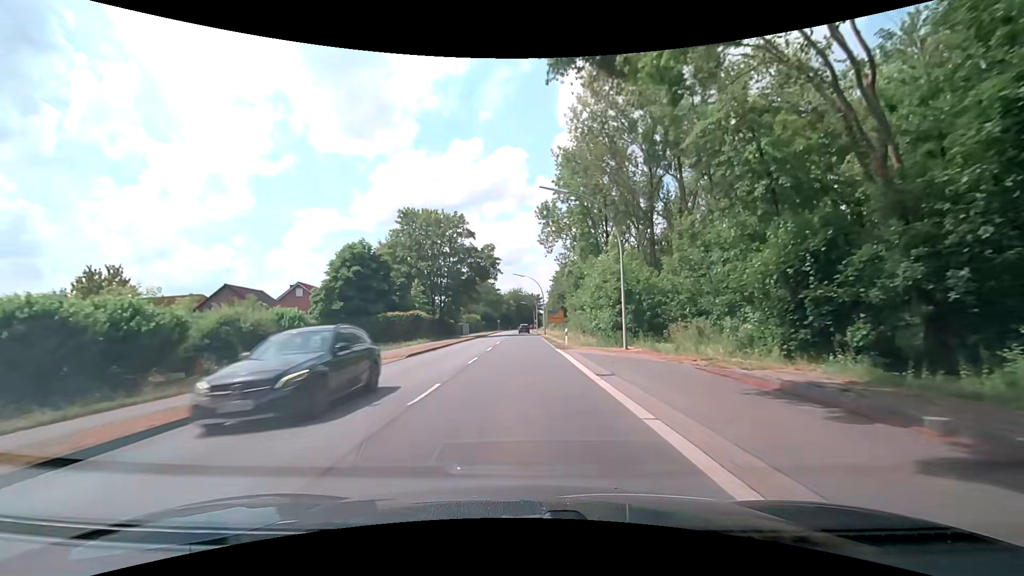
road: secondary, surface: asphalt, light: Day
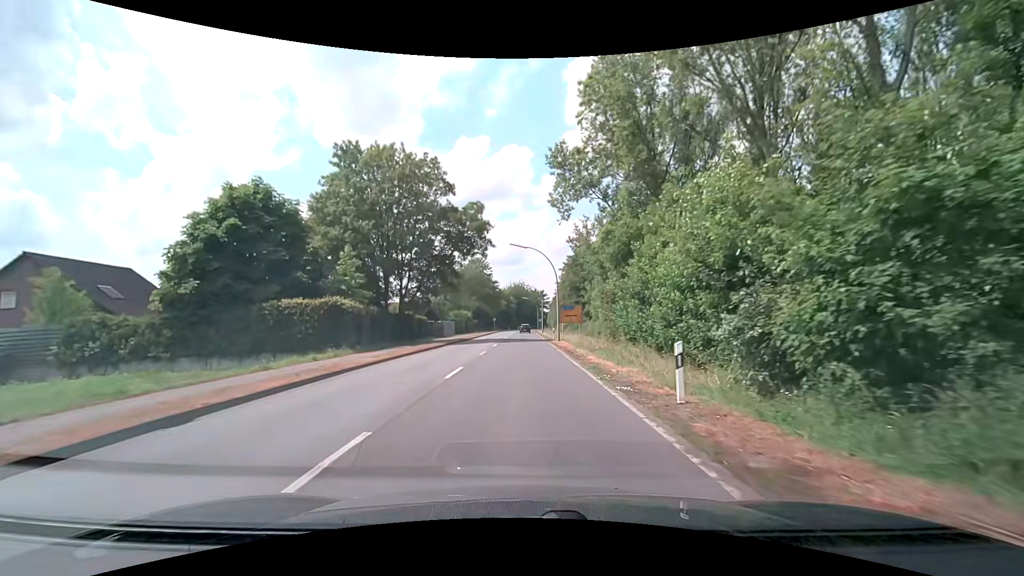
(0.0, +23.4) m; +1°
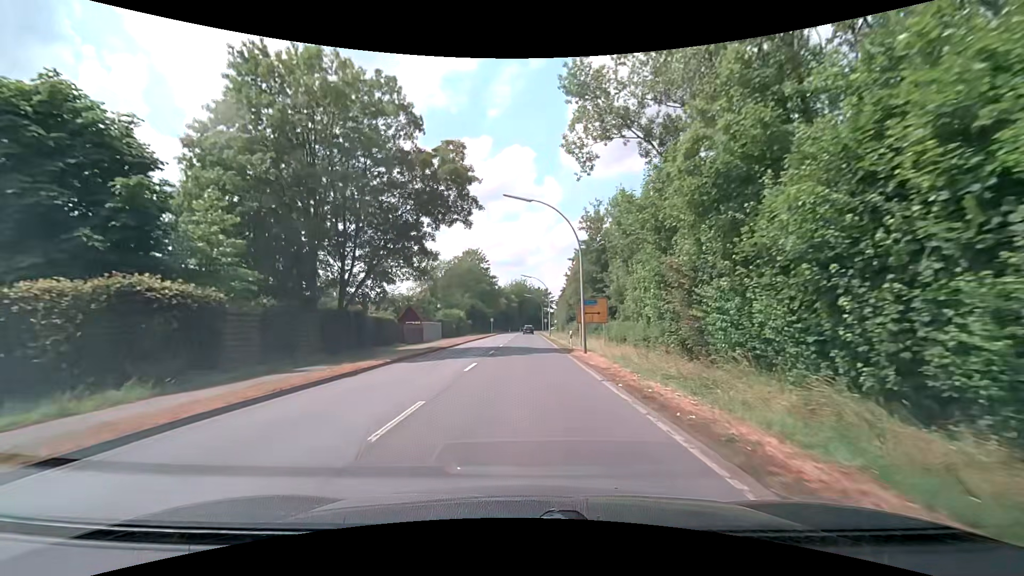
(-0.2, +15.6) m; -1°
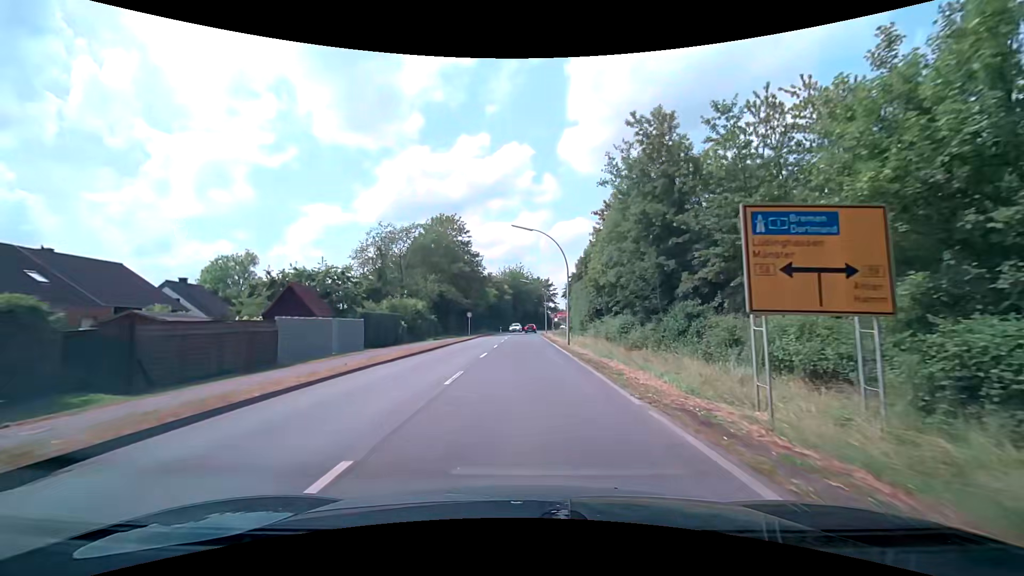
(+0.1, +31.1) m; +1°
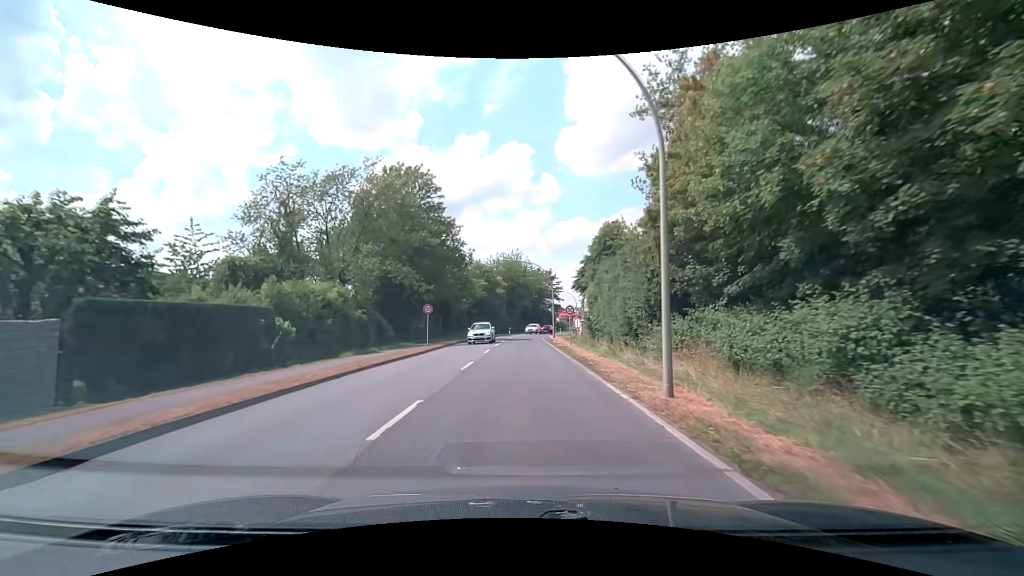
(-0.1, +23.3) m; 0°
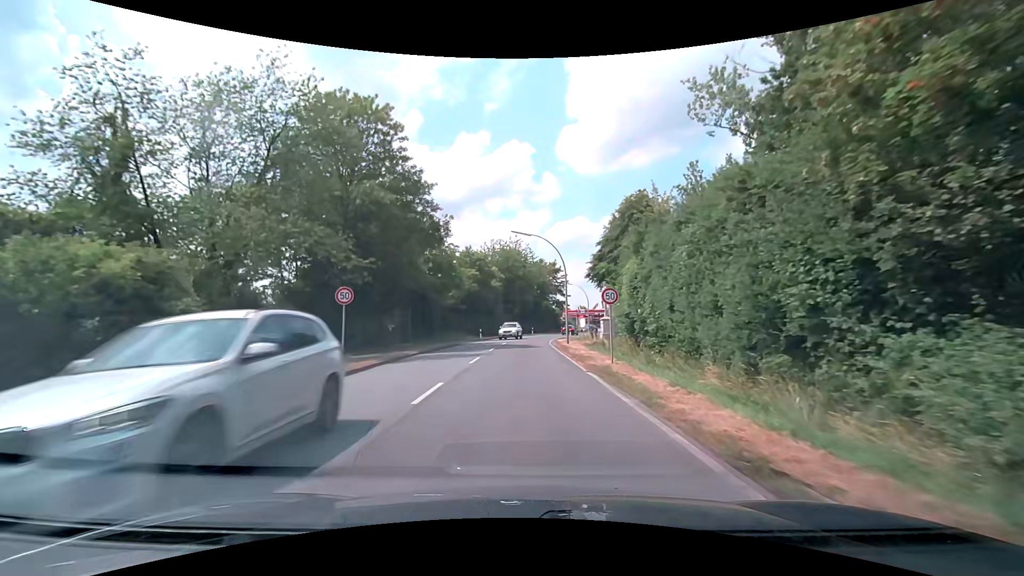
(0.0, +15.5) m; 0°
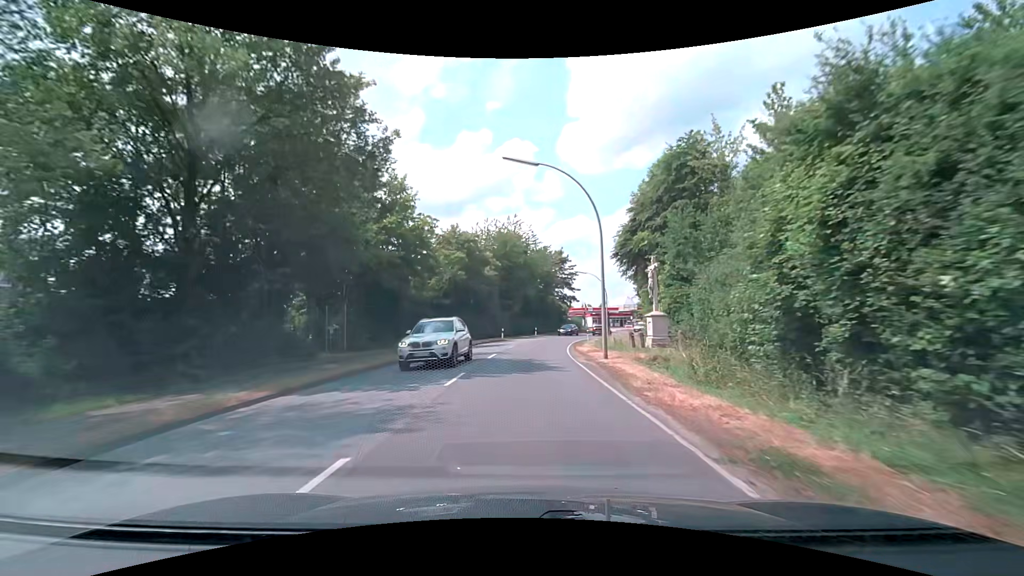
(+0.1, +15.5) m; 0°
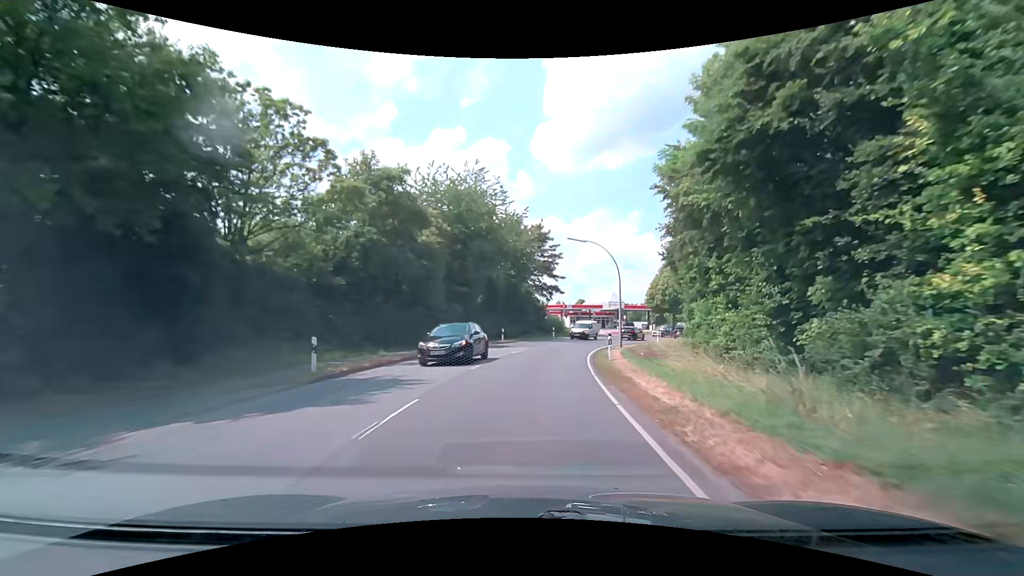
(+0.5, +23.3) m; +4°
(0, +10) (+1, +20) (+2, +30) (+5, +40) (+8, +49) (+13, +58) (+19, +66) (+25, +73) (+33, +79) (+42, +84) m
